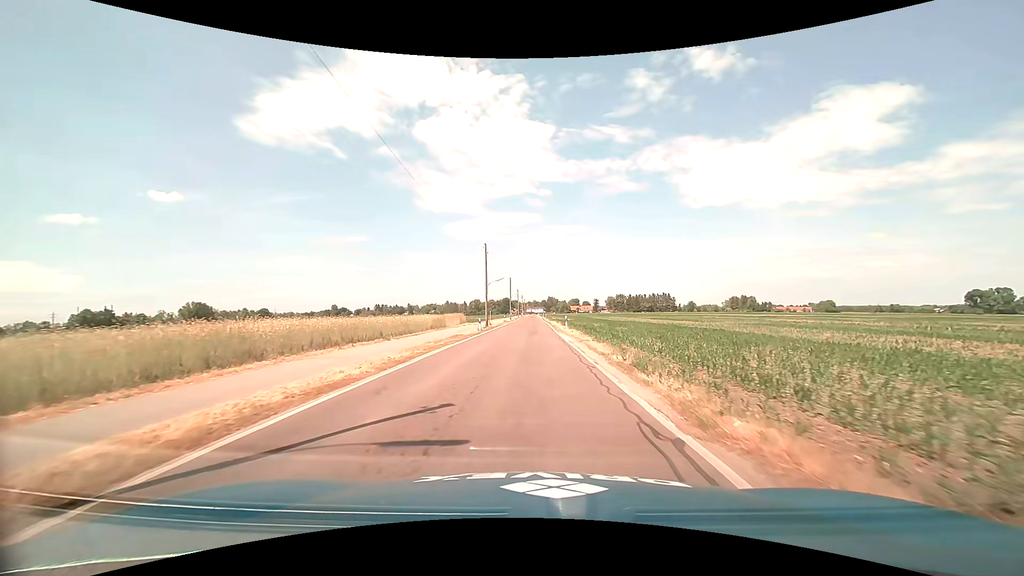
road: tertiary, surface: asphalt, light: Day
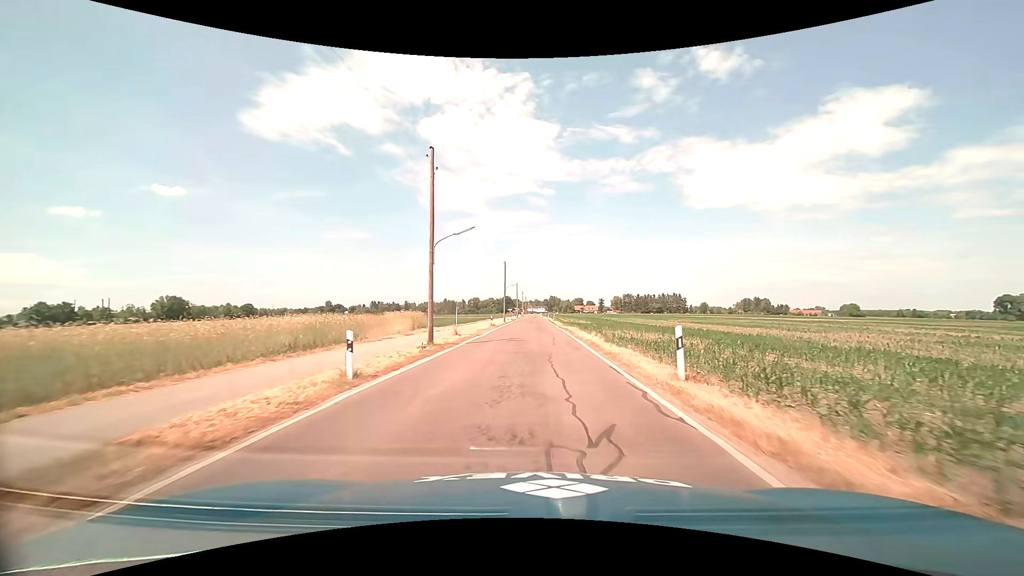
(-0.3, +30.0) m; 0°
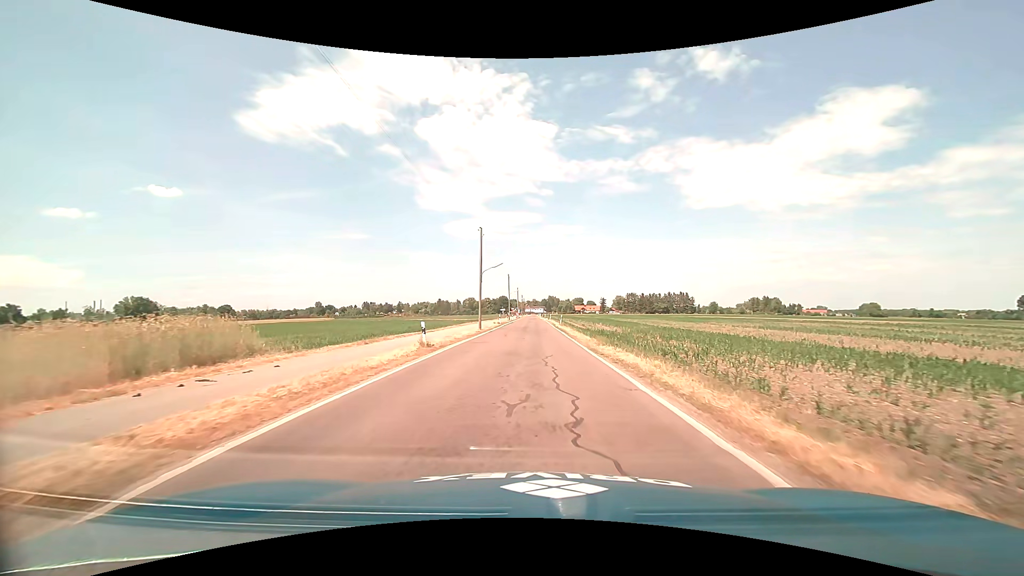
(+0.3, +28.7) m; 0°
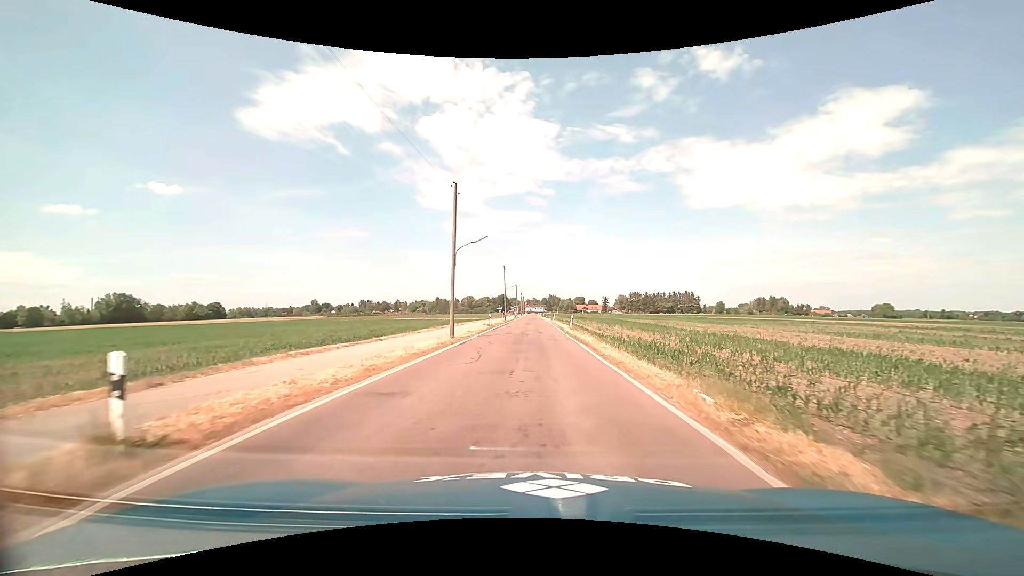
(0.0, +14.4) m; 0°
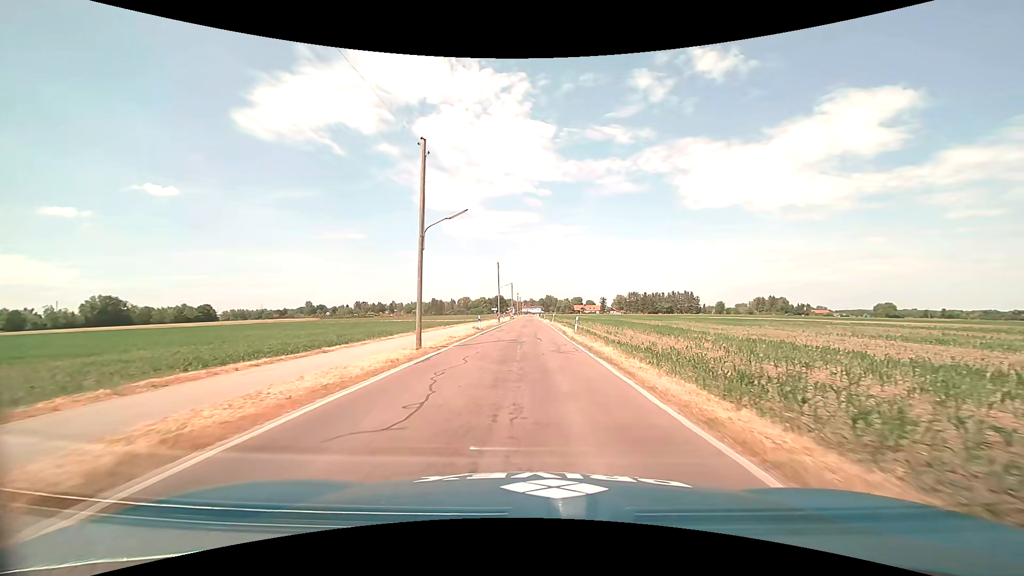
(0.0, +7.2) m; 0°
(0, +10) (0, +20) (0, +30) (0, +40) (0, +50) (0, +60) (0, +70) (0, +80) (-1, +90) (-1, +100) m
